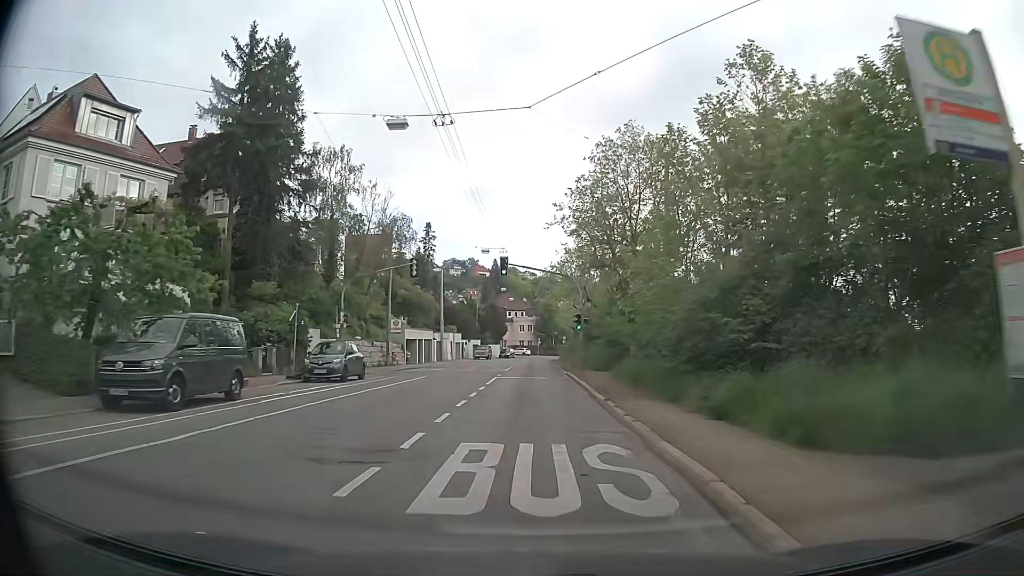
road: secondary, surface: asphalt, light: Day
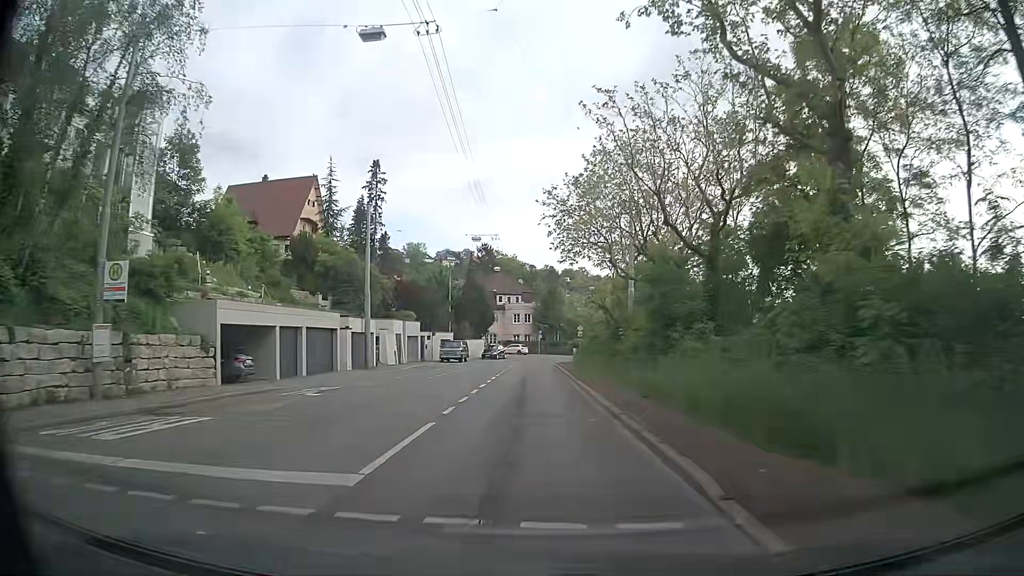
(+0.2, +33.9) m; 0°
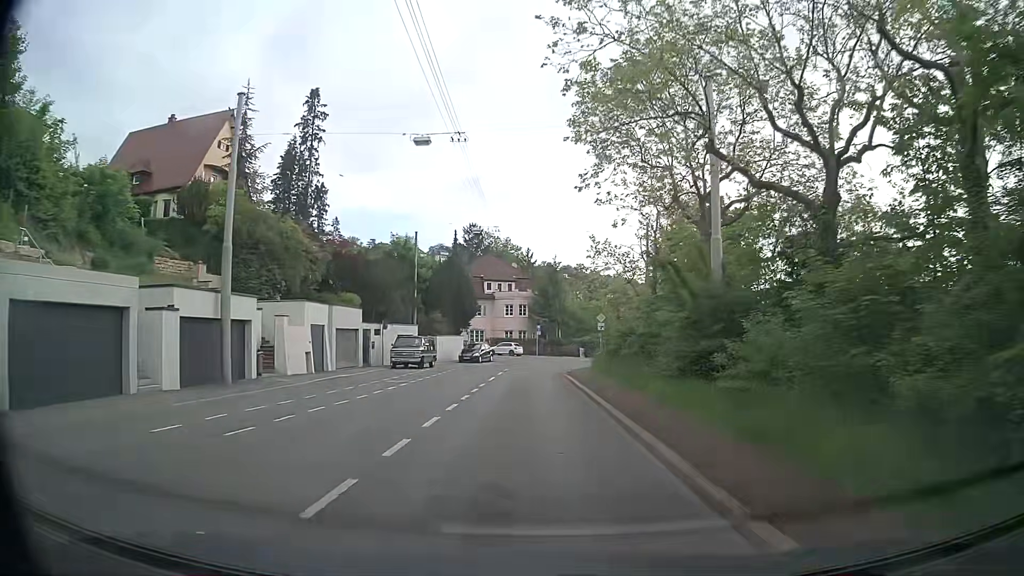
(+0.1, +20.2) m; 0°
(0, +10) (0, +20) (0, +30) (+1, +40) (+4, +50) (+10, +57) (+18, +63) (+28, +64) (+38, +62) (+46, +56) m
